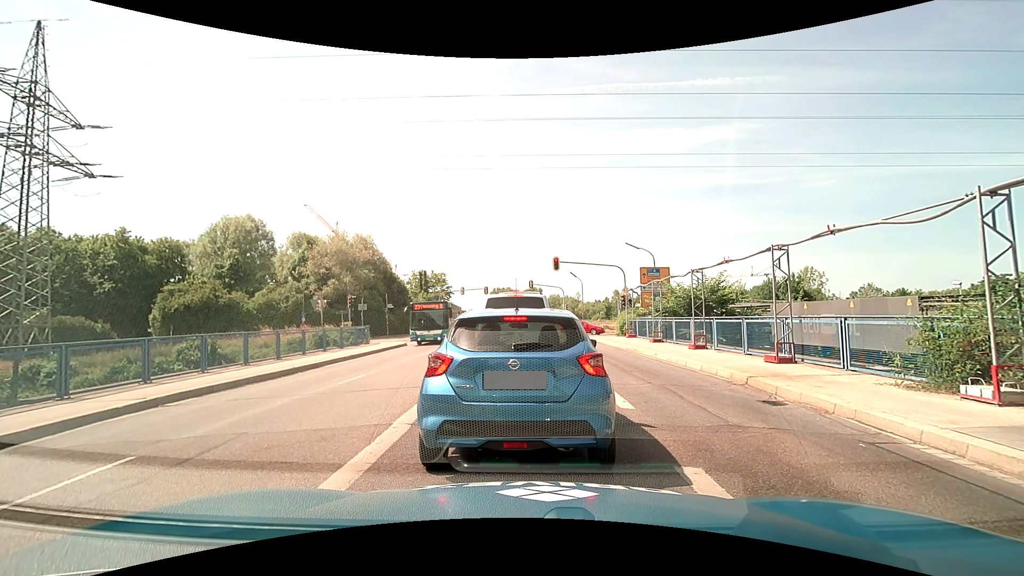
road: secondary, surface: asphalt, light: Day
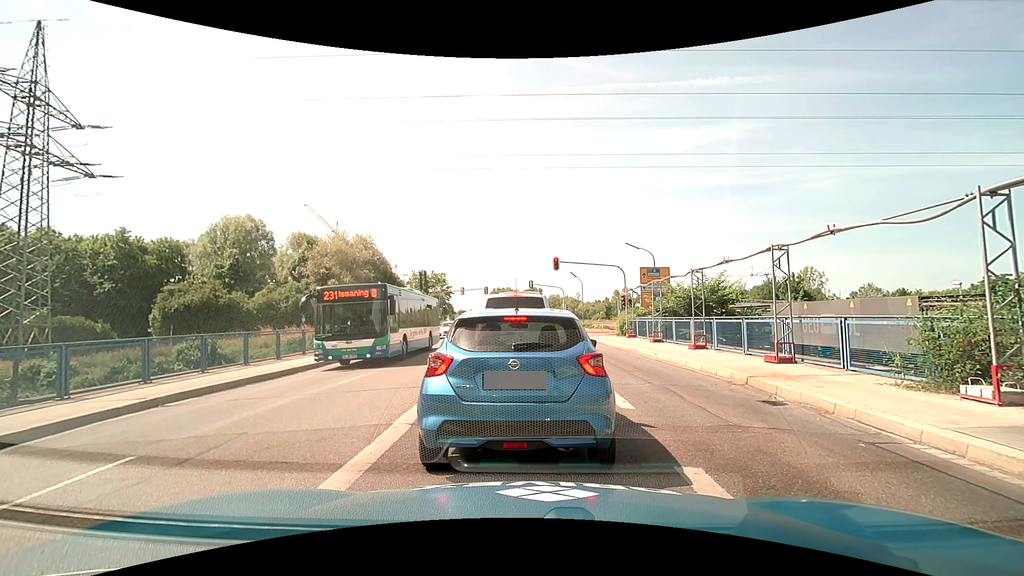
(0.0, 0.0) m; 0°
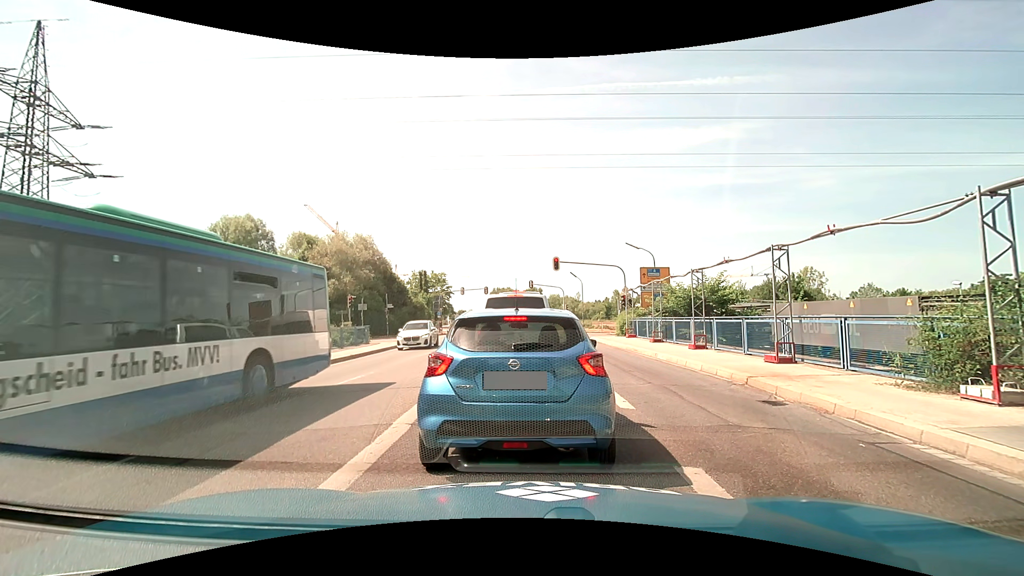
(0.0, 0.0) m; 0°
